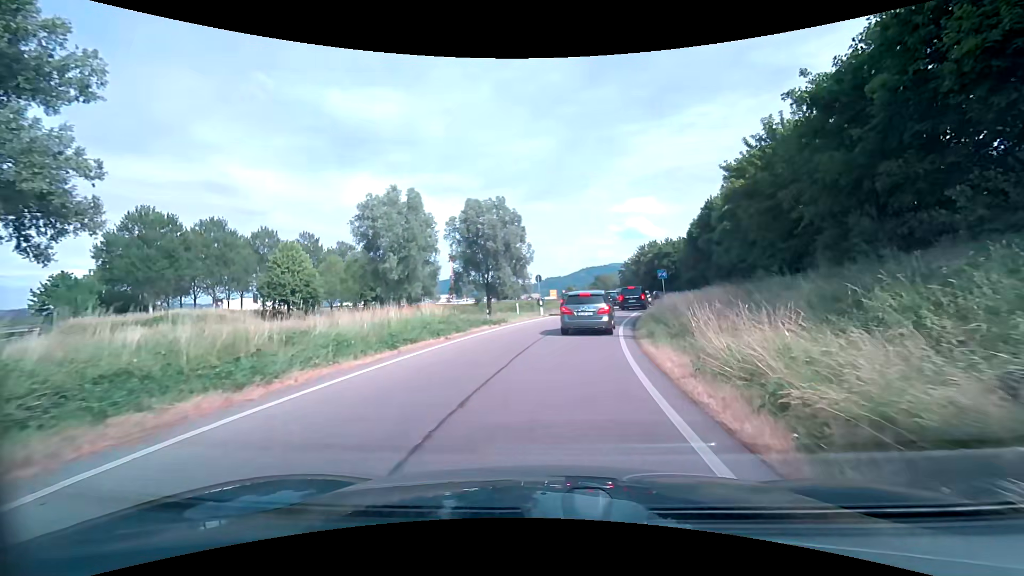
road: trunk_link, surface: asphalt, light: Day
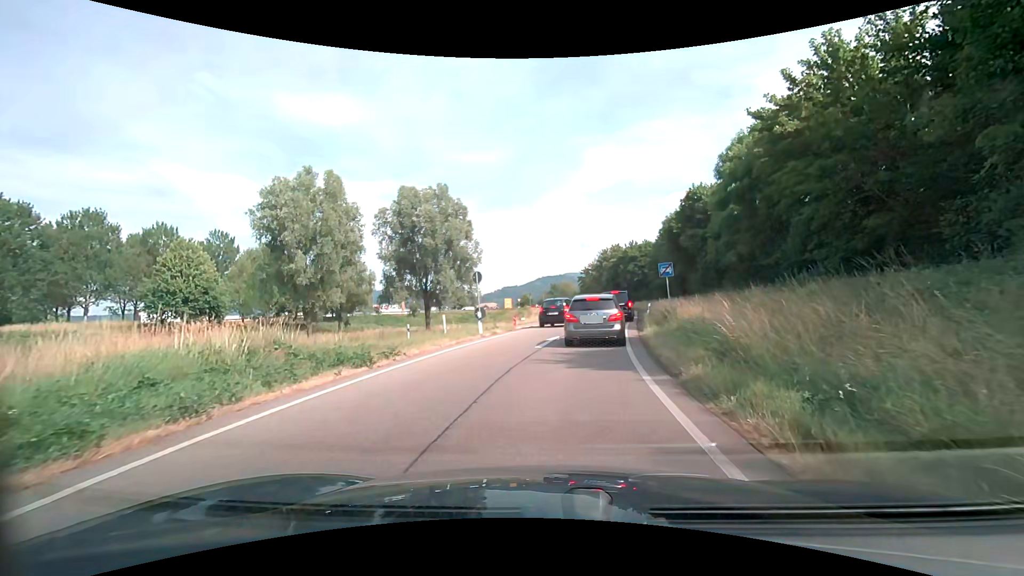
(+0.6, +12.4) m; +6°
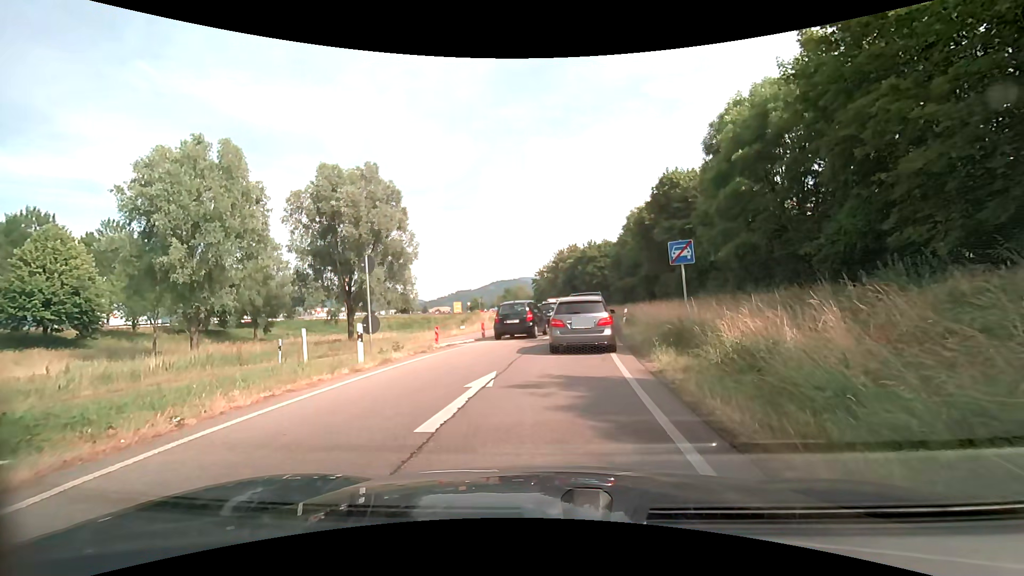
(+0.4, +9.3) m; +5°
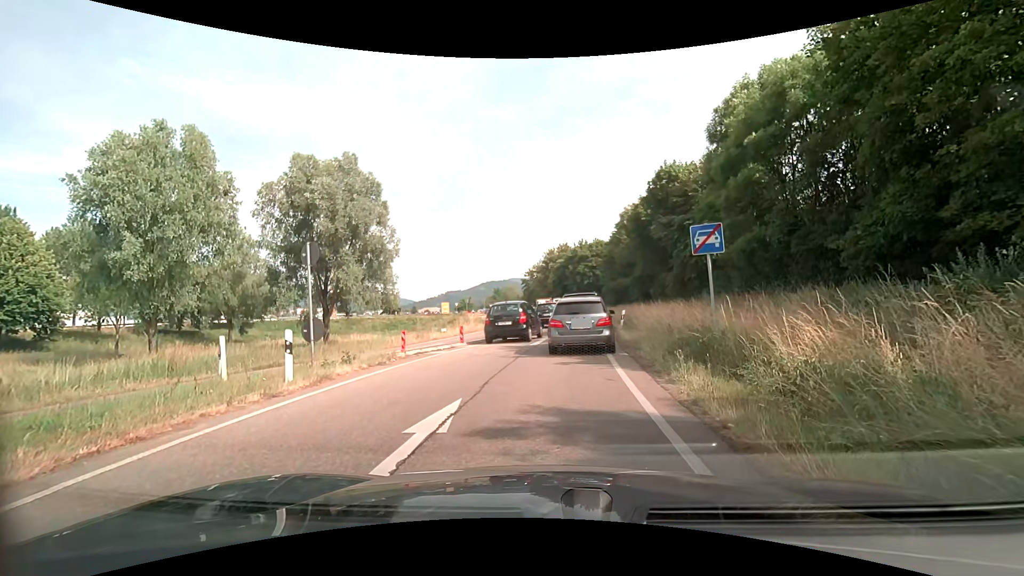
(0.0, +2.9) m; +1°
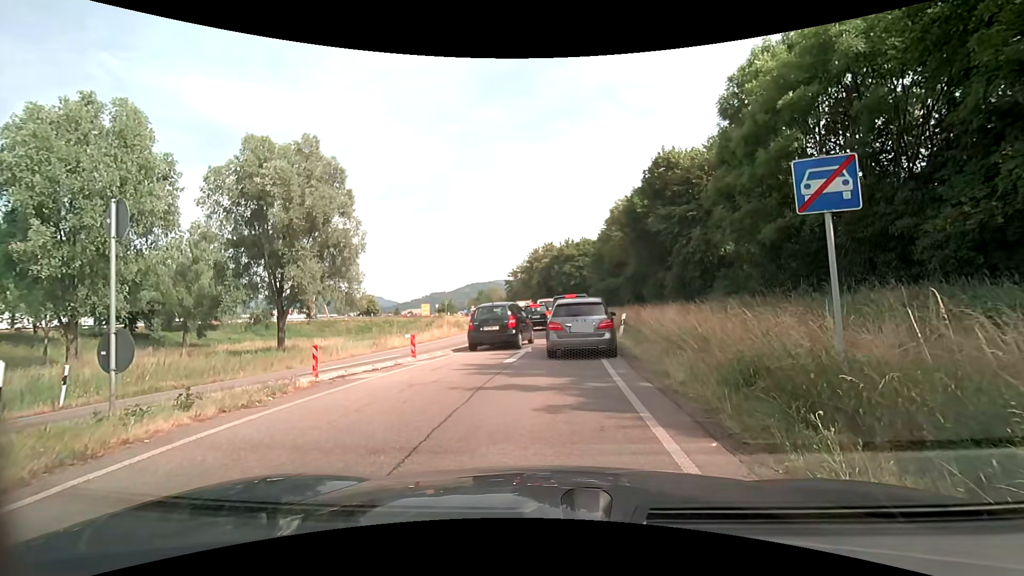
(+0.1, +4.8) m; +1°
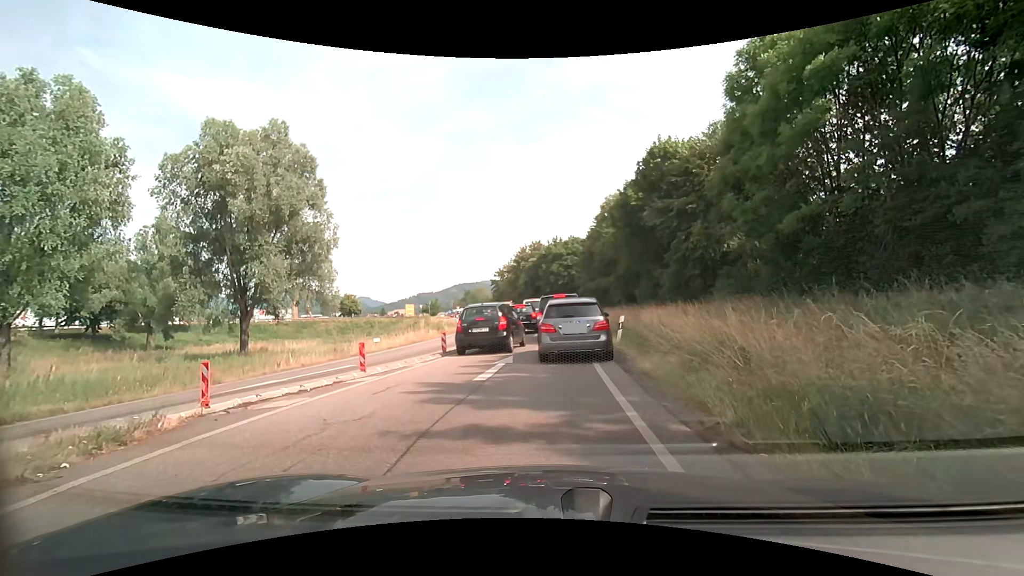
(0.0, +2.9) m; 0°
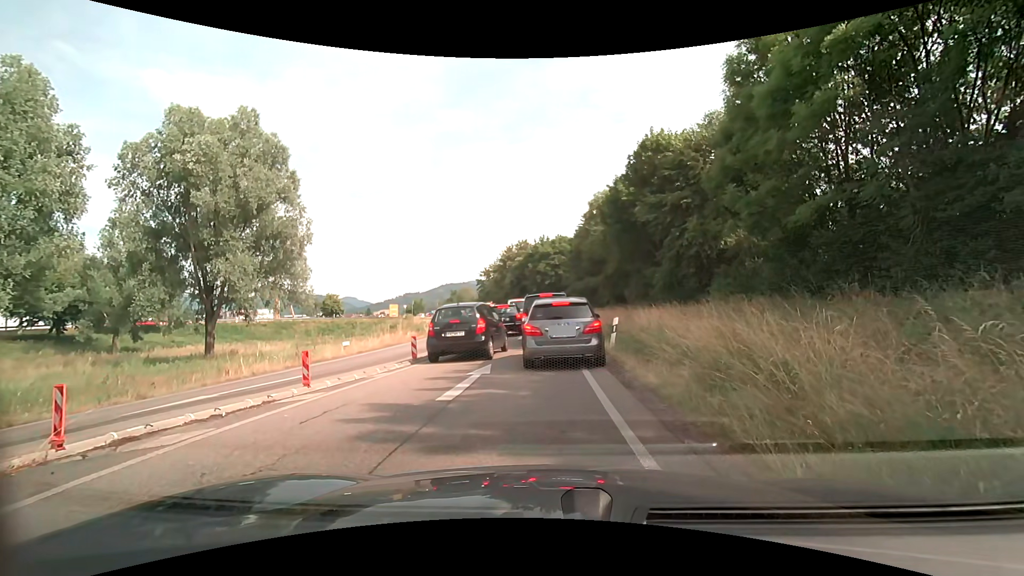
(0.0, +1.9) m; 0°
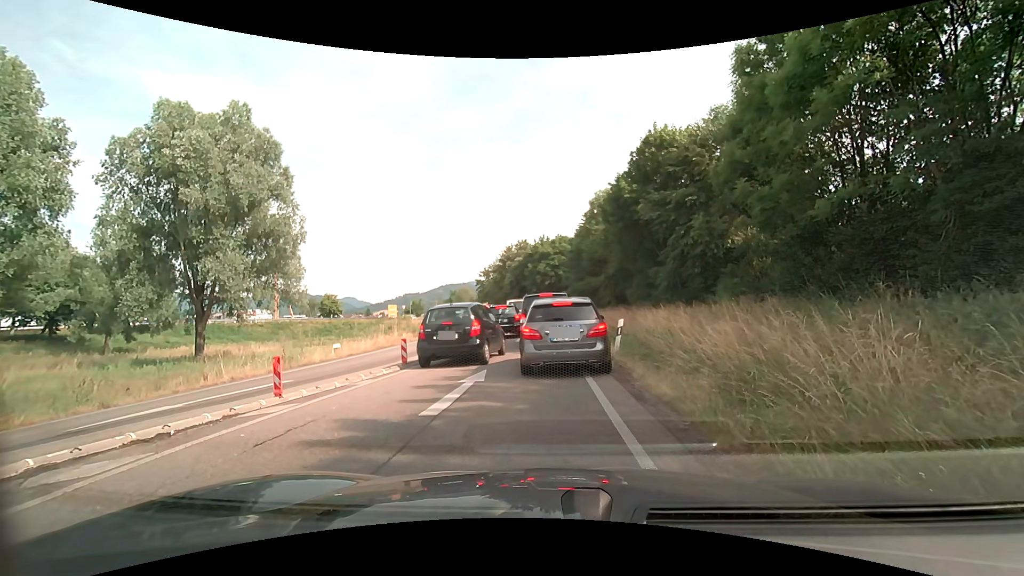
(0.0, +1.0) m; 0°
